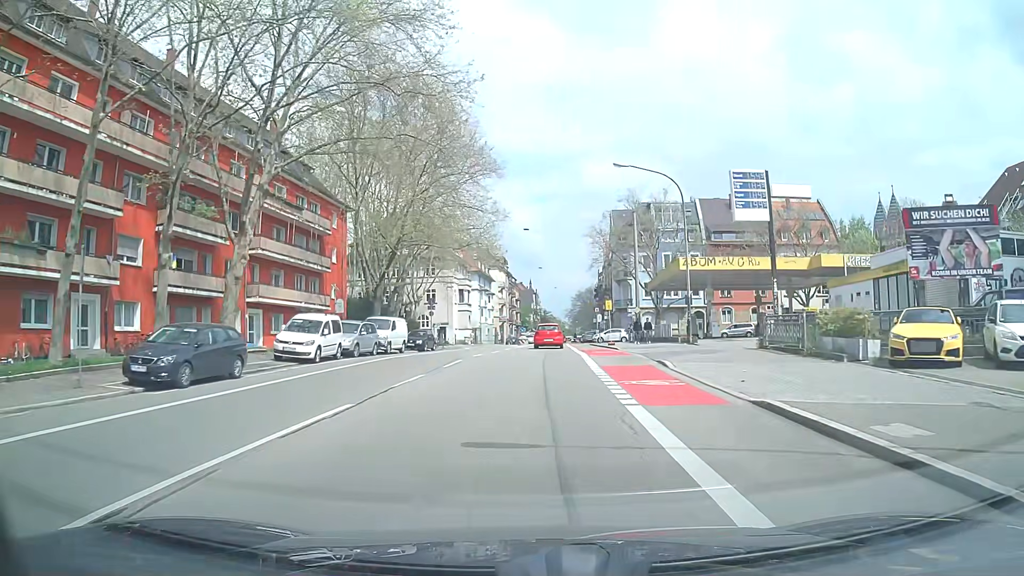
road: secondary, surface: asphalt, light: Day
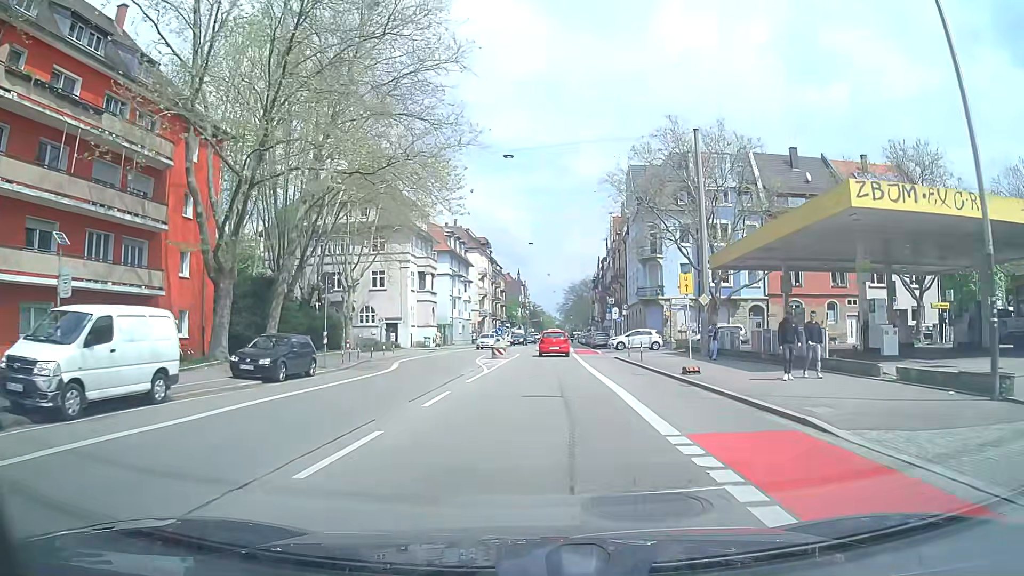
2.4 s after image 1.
(0.0, +25.2) m; +1°
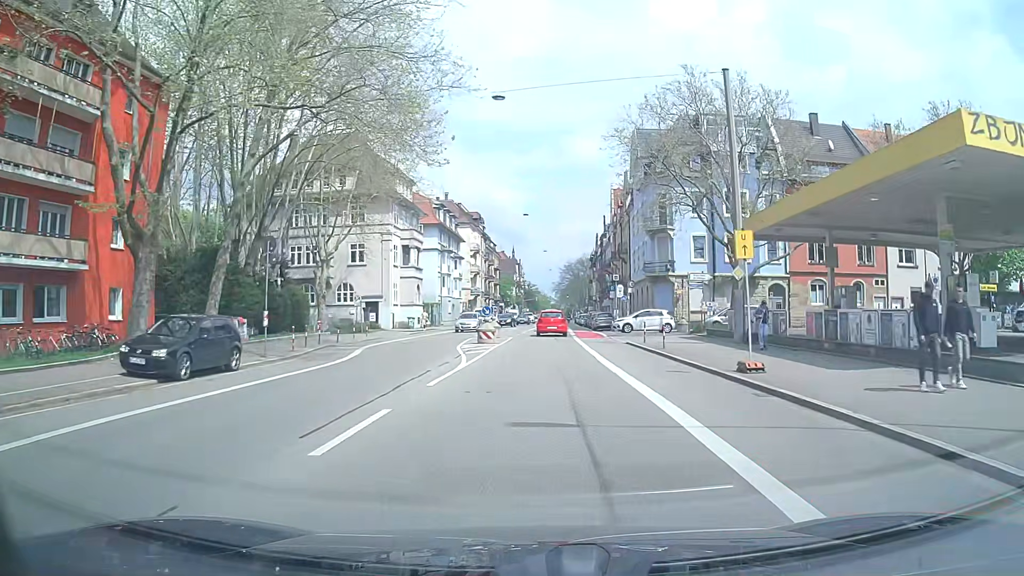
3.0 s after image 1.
(0.0, +6.0) m; +1°
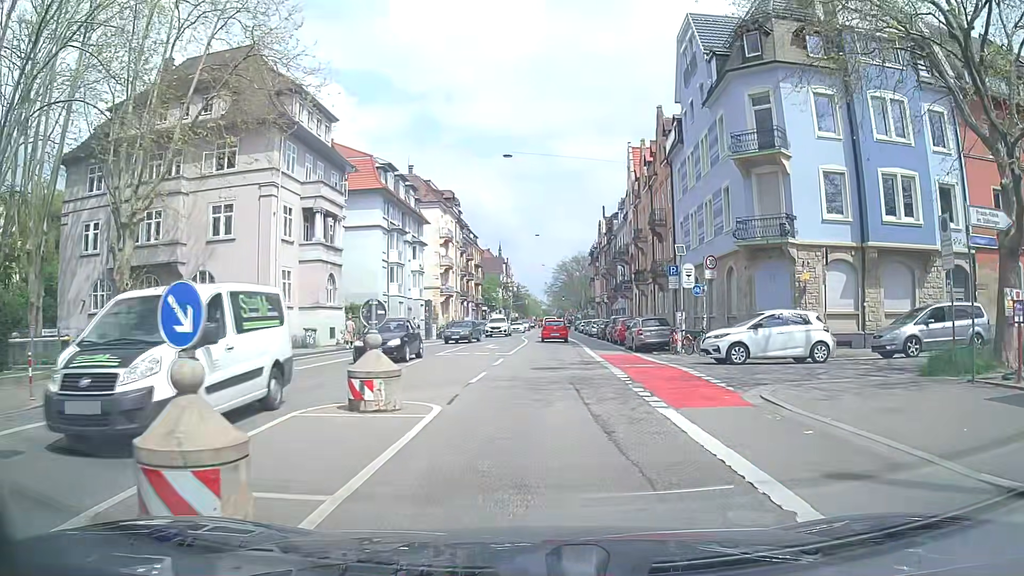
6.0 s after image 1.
(-0.2, +24.7) m; -1°
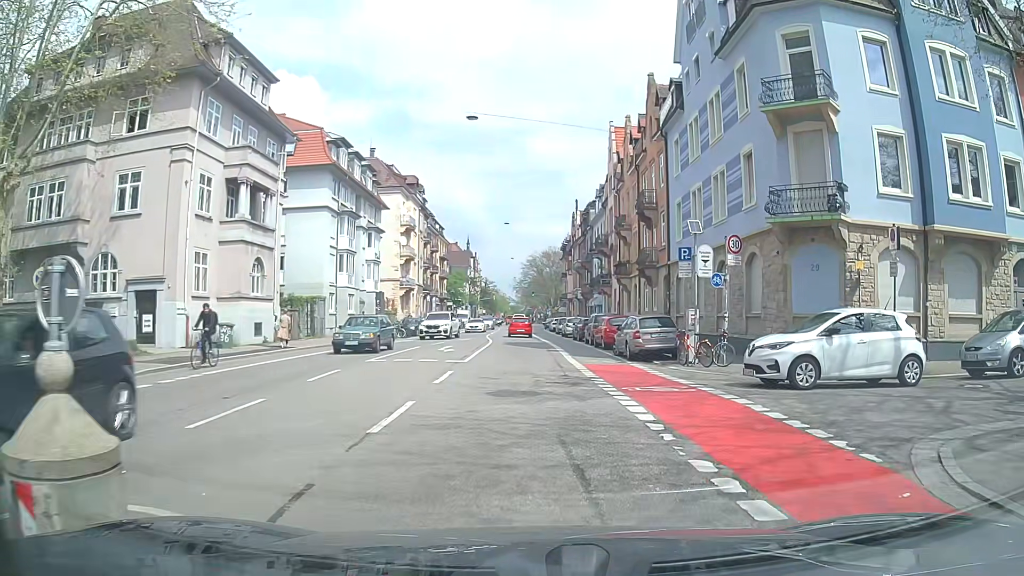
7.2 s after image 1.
(+0.2, +6.5) m; +3°
